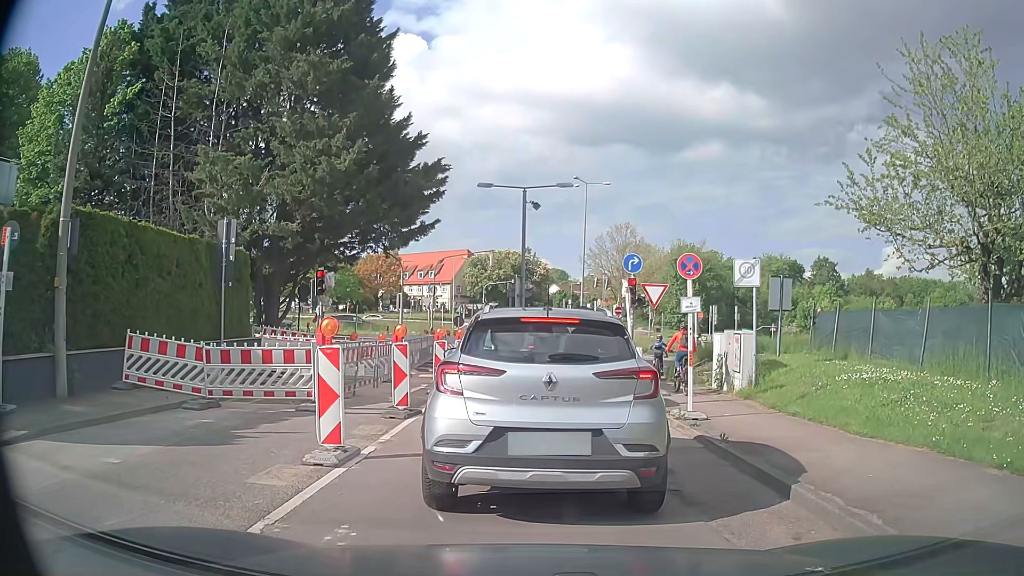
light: Day
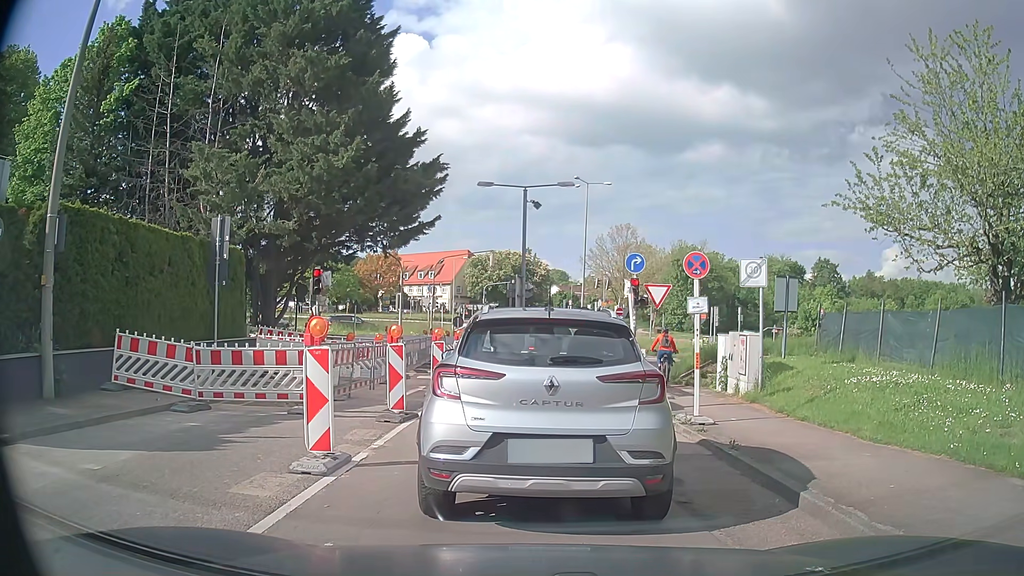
(0.0, +0.4) m; 0°
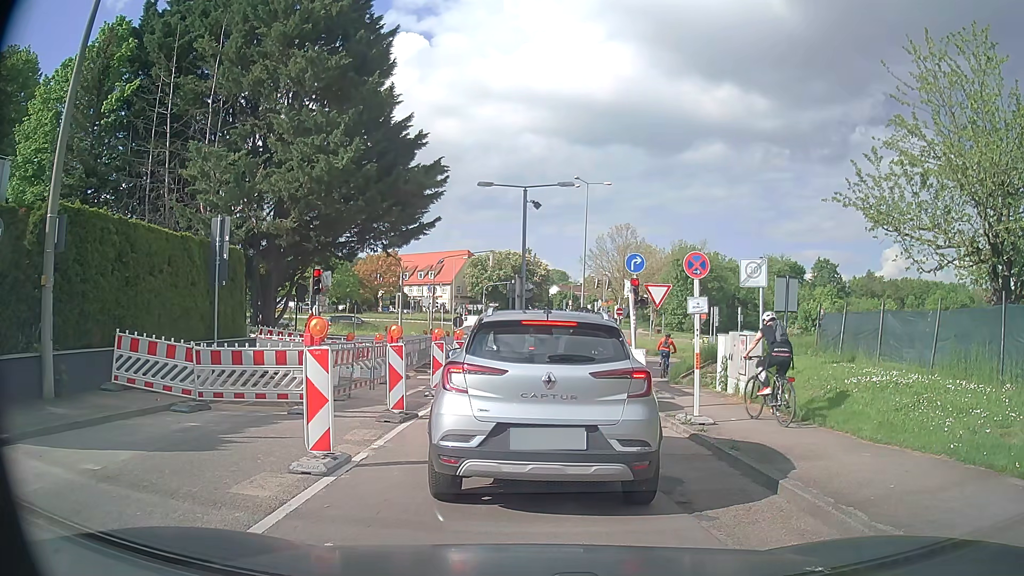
(0.0, 0.0) m; 0°
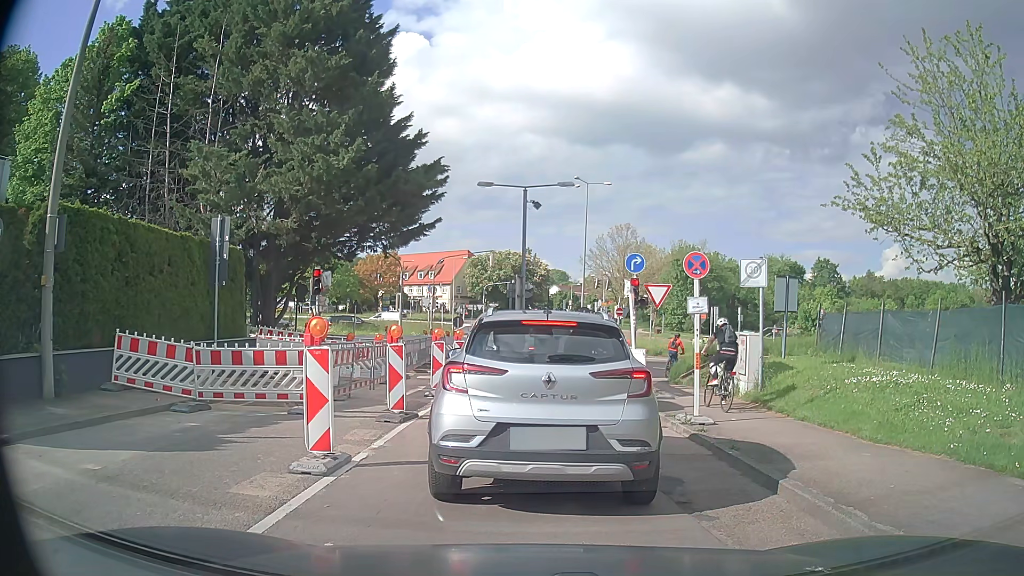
(0.0, 0.0) m; 0°
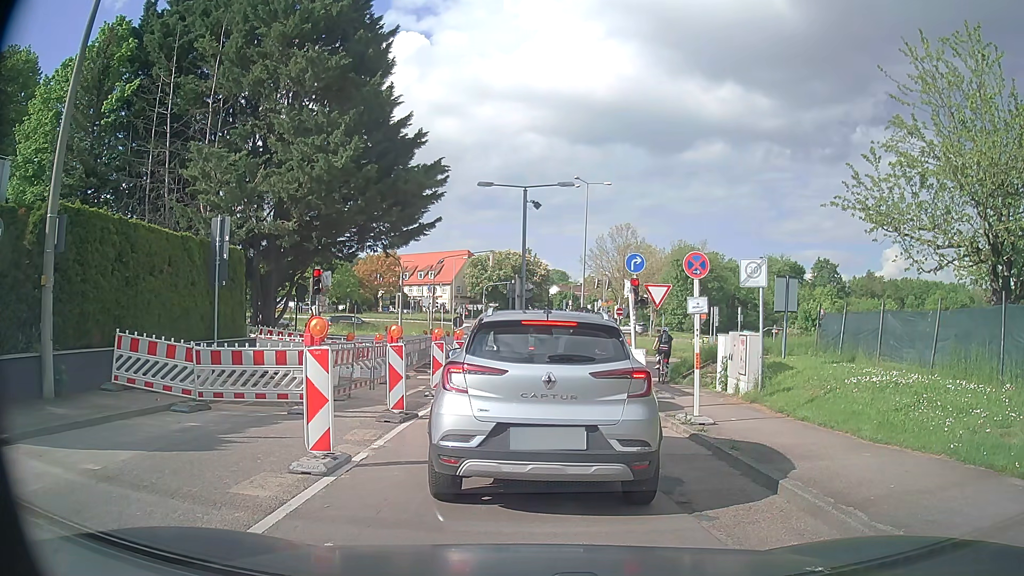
(0.0, 0.0) m; 0°
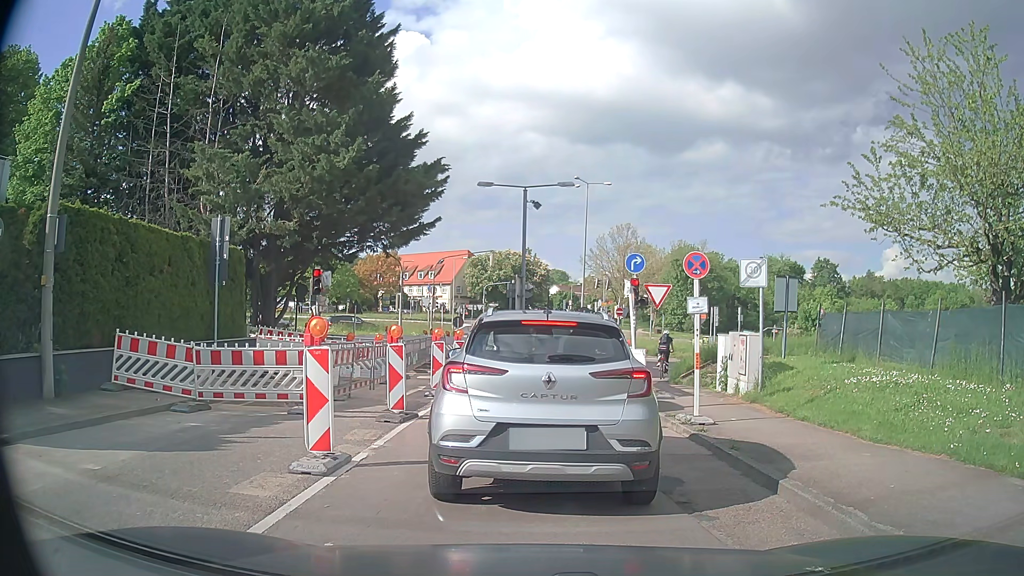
(0.0, 0.0) m; 0°
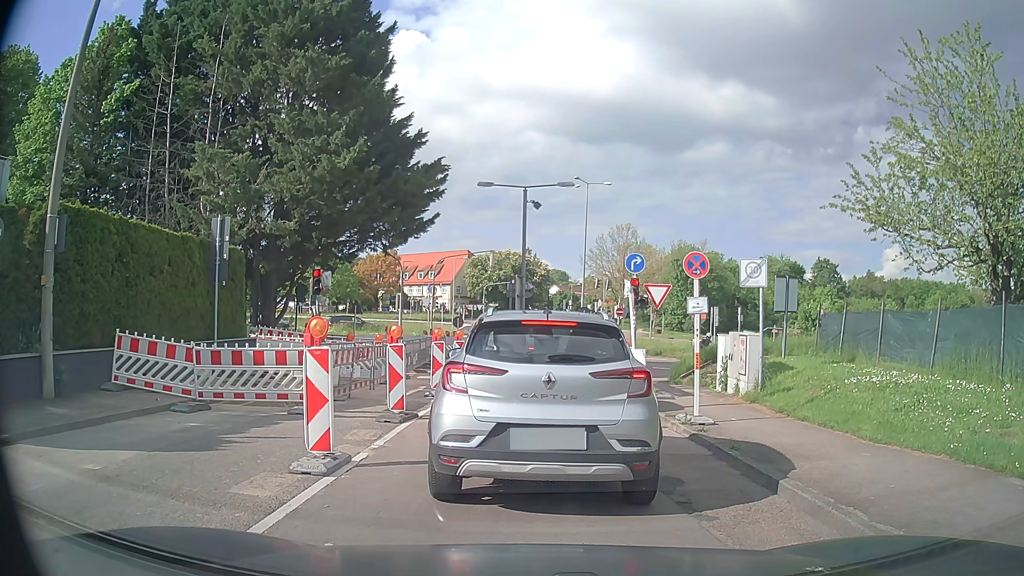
(0.0, 0.0) m; 0°
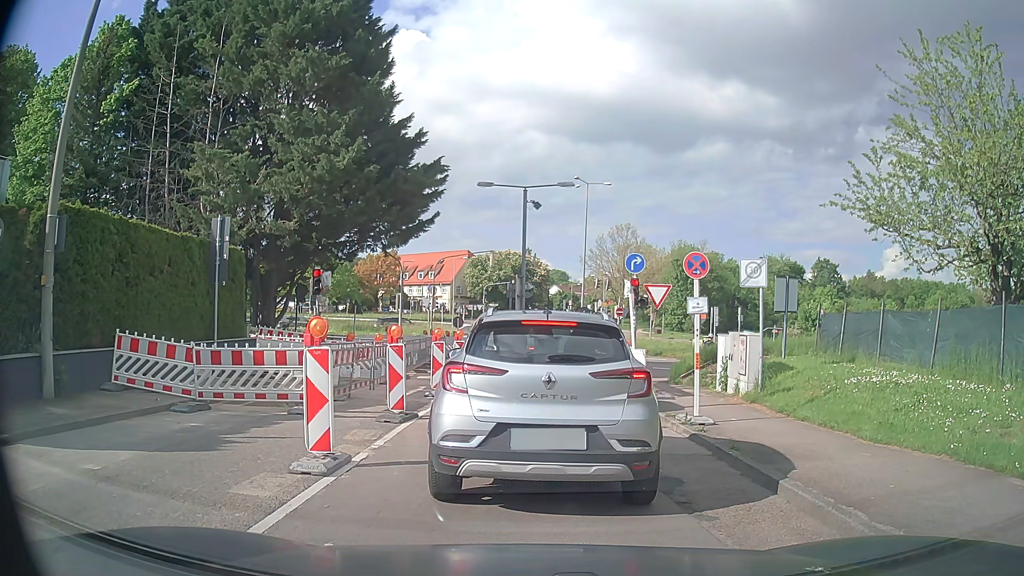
(0.0, 0.0) m; 0°
